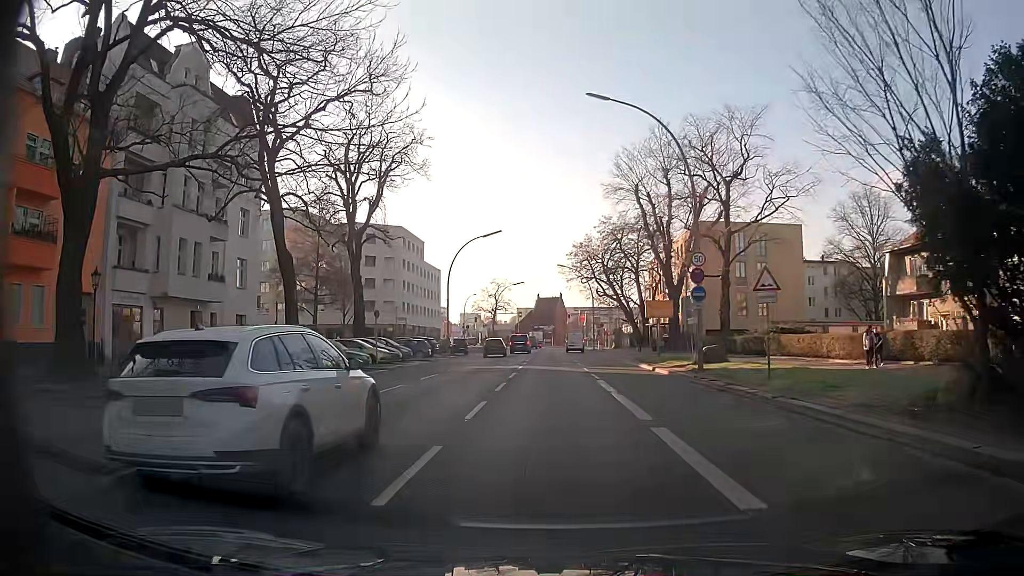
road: primary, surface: asphalt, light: Day
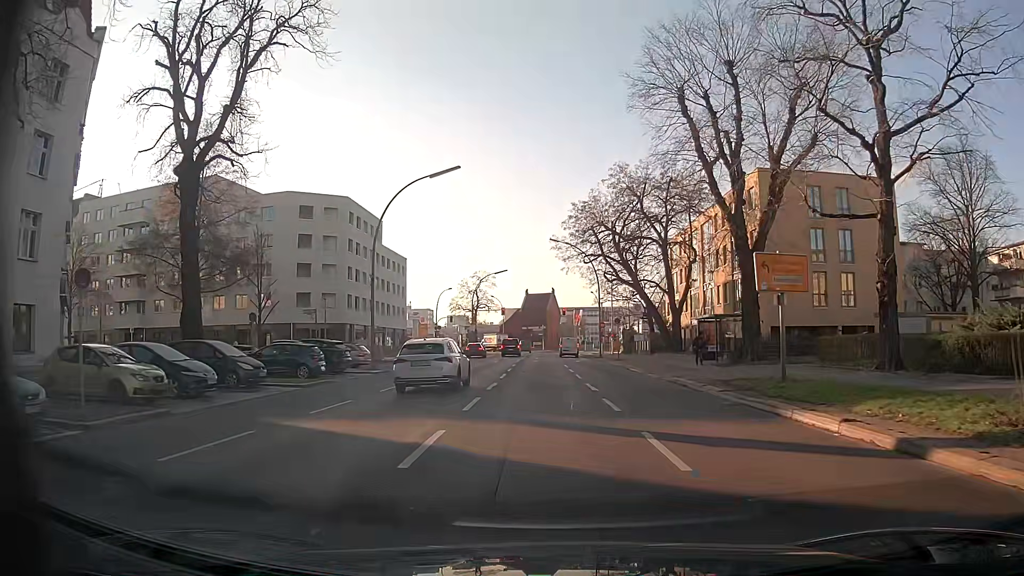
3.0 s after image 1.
(+0.2, +22.6) m; +1°
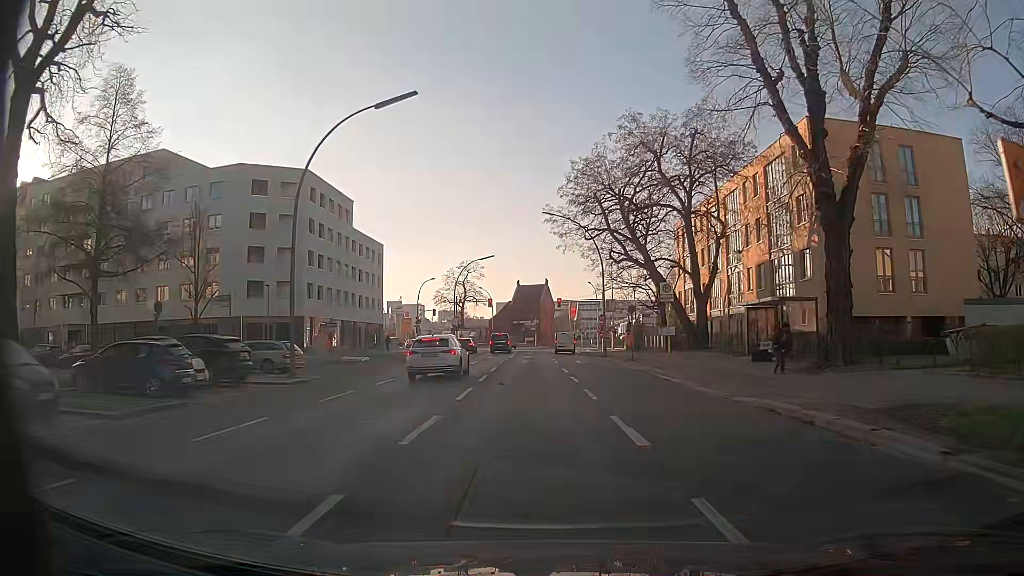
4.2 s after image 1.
(+0.1, +10.8) m; +2°
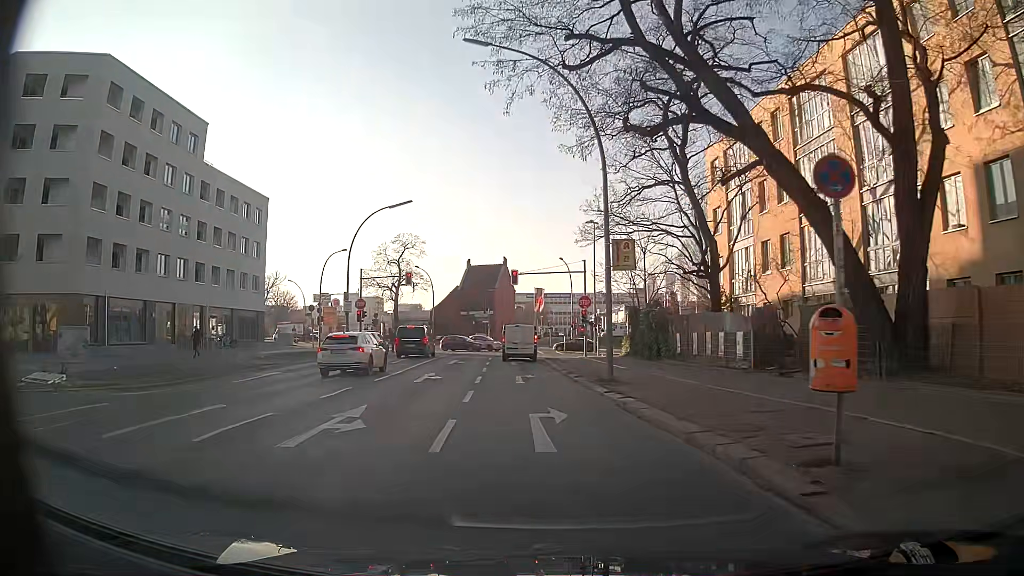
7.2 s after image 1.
(+0.8, +28.7) m; +1°
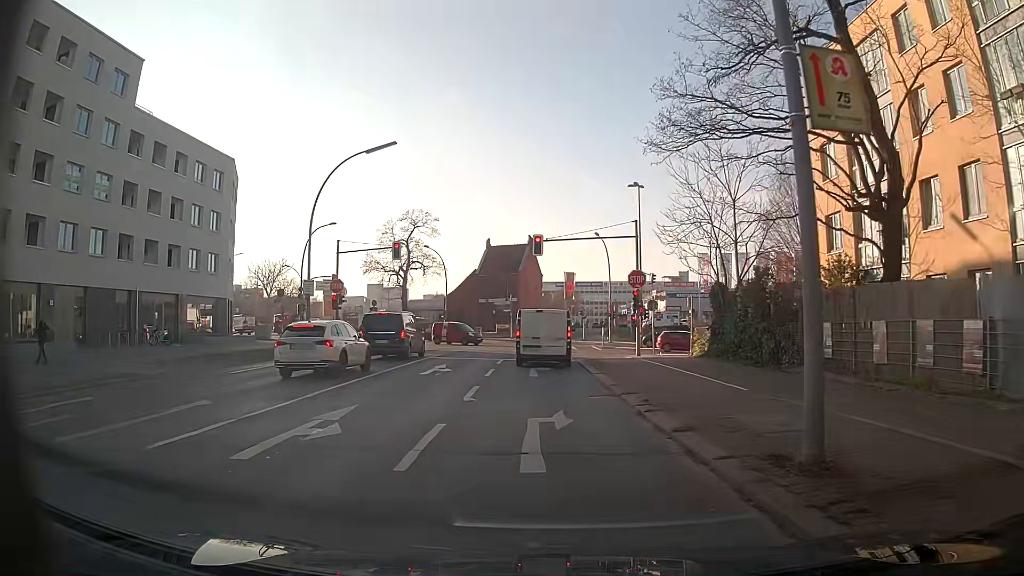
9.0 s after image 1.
(-0.1, +13.0) m; -4°
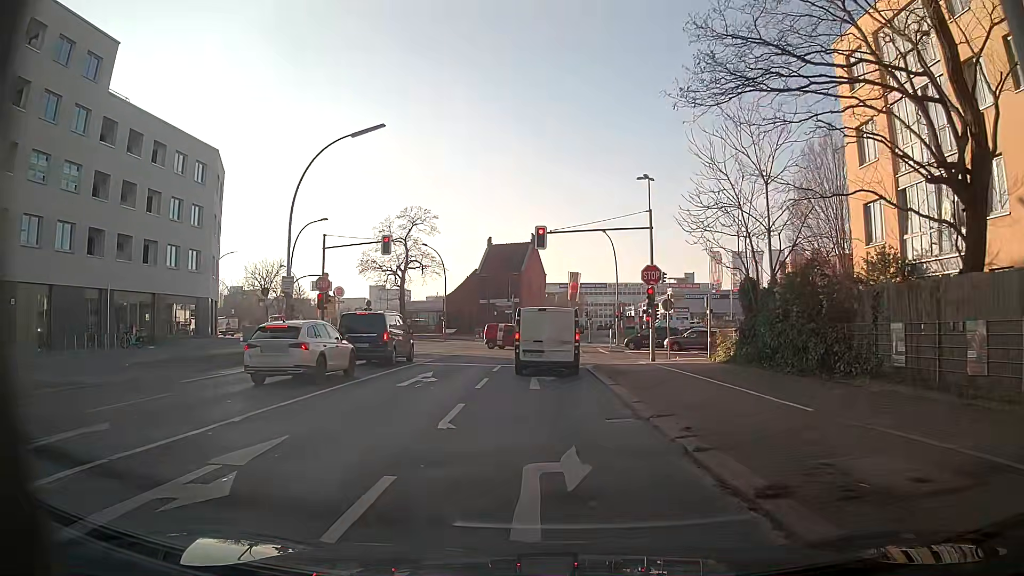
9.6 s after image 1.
(+0.1, +3.3) m; +1°
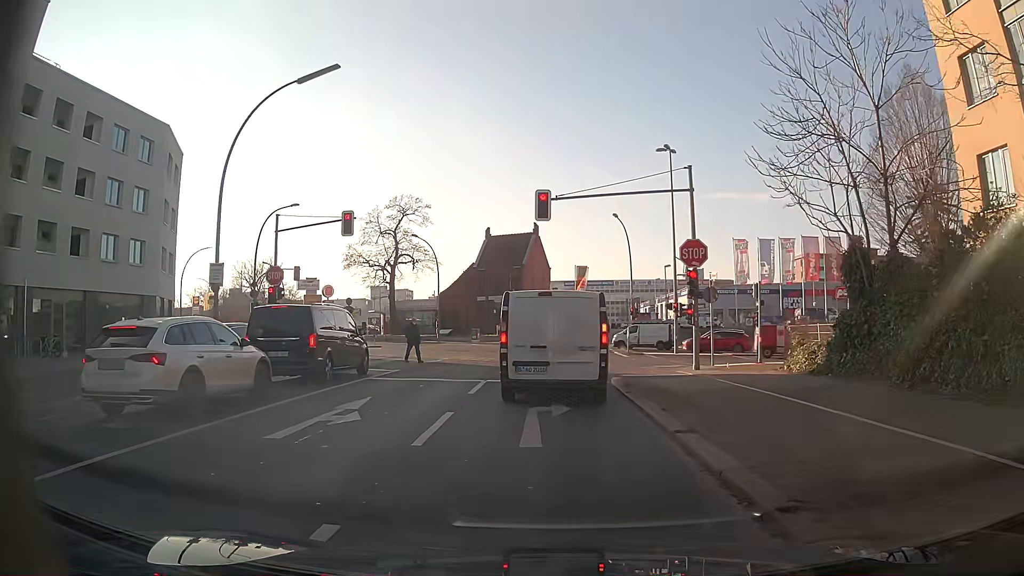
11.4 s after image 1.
(+0.1, +7.5) m; 0°
